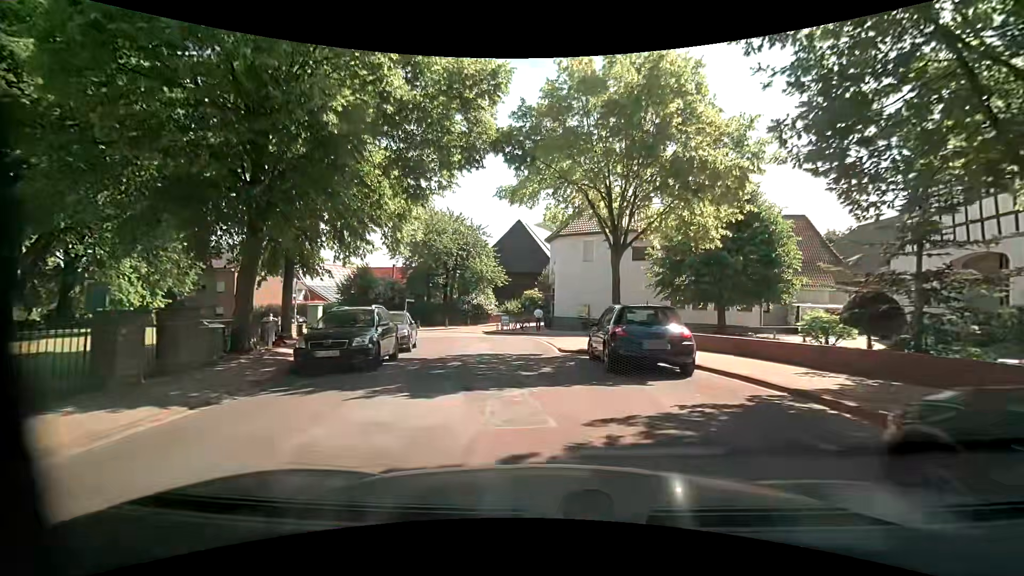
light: Day
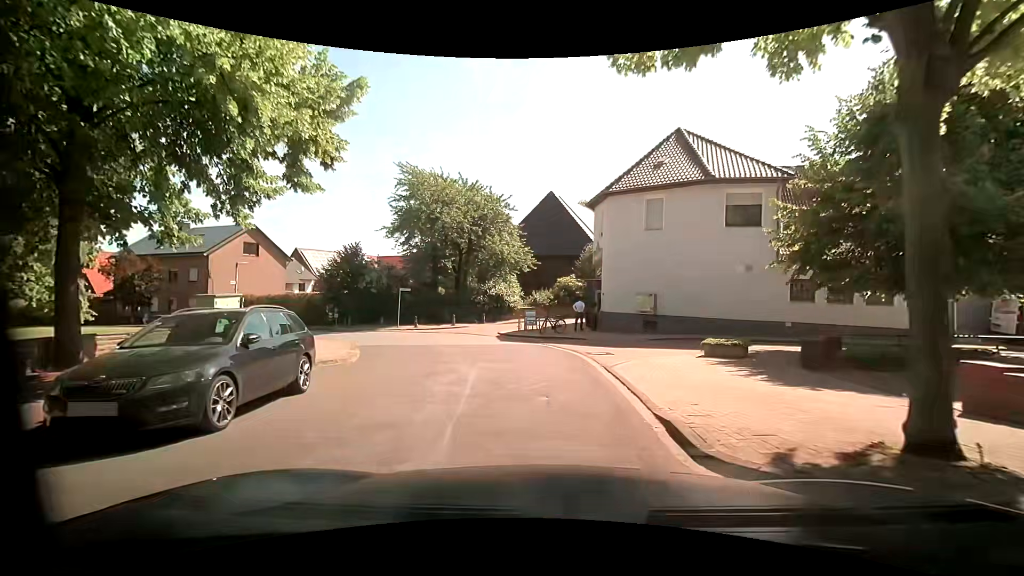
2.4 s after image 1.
(-0.1, +11.7) m; -4°
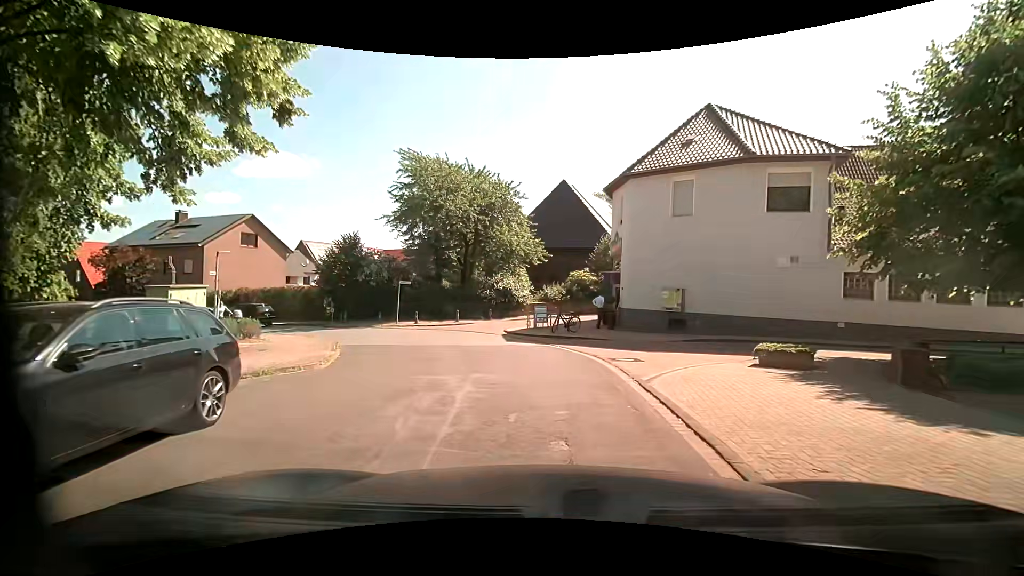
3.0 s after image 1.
(0.0, +2.8) m; +1°
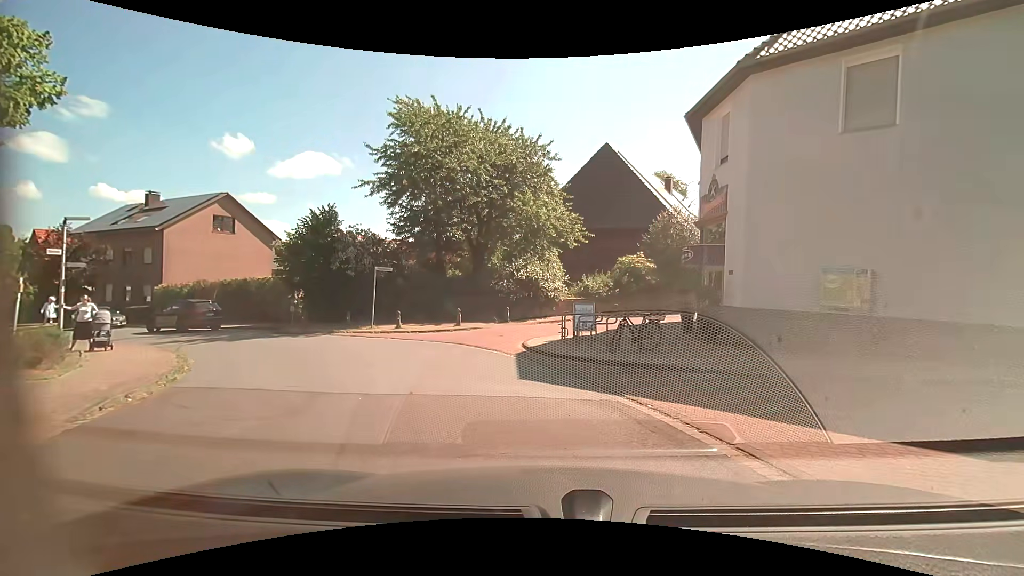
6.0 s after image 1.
(-0.5, +9.8) m; -4°
